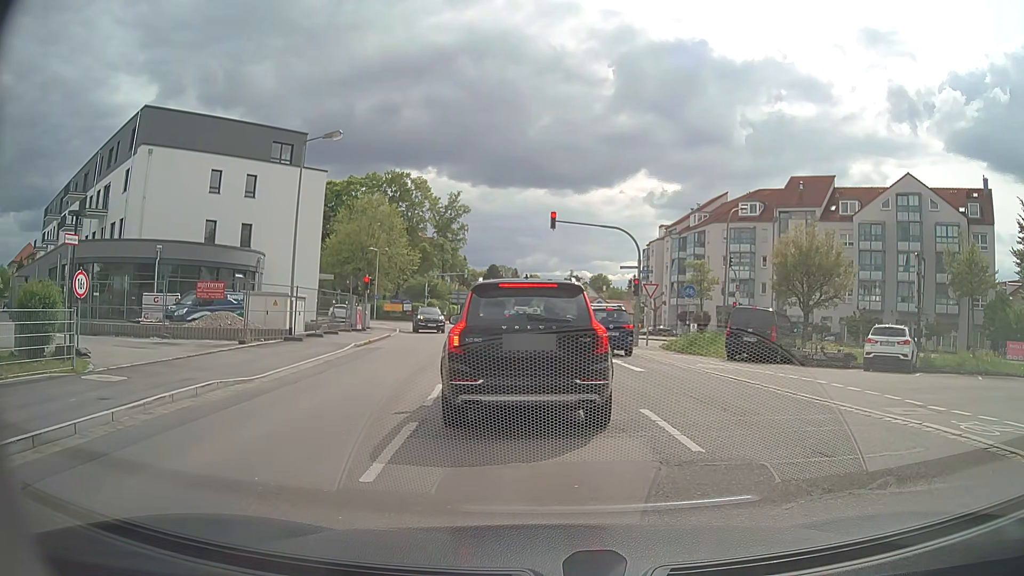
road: secondary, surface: asphalt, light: Day
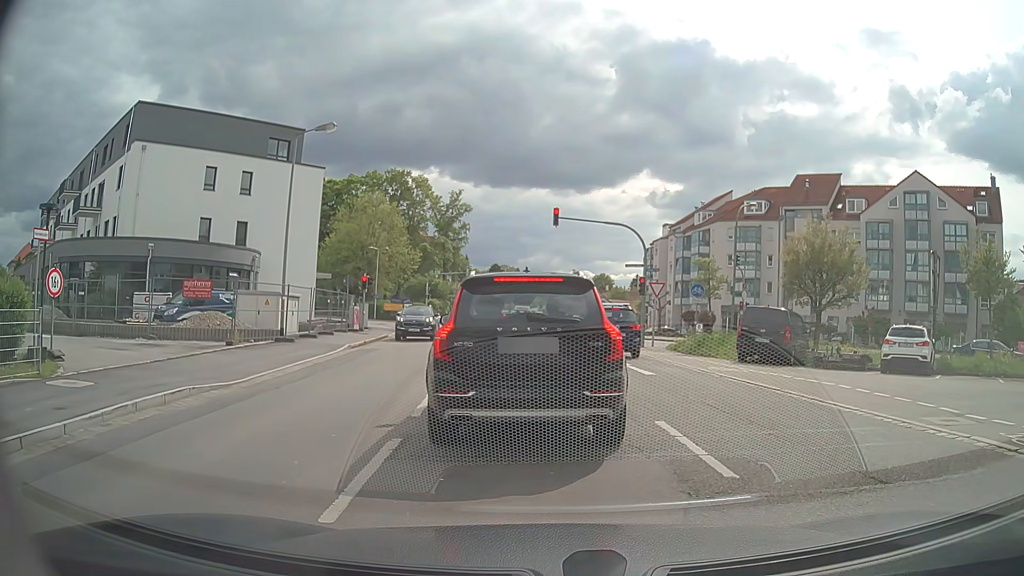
(0.0, +1.1) m; 0°
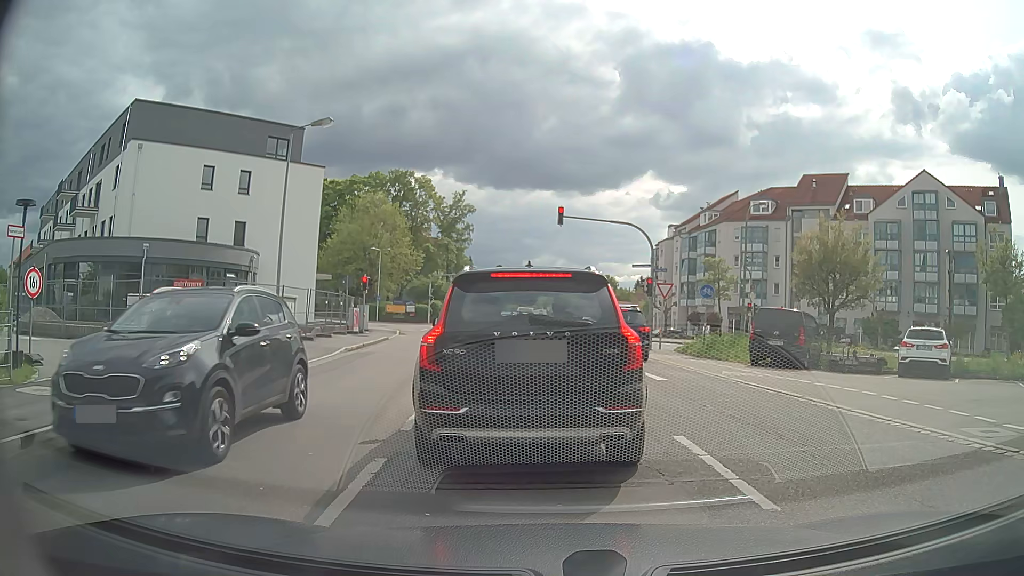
(0.0, +0.9) m; 0°
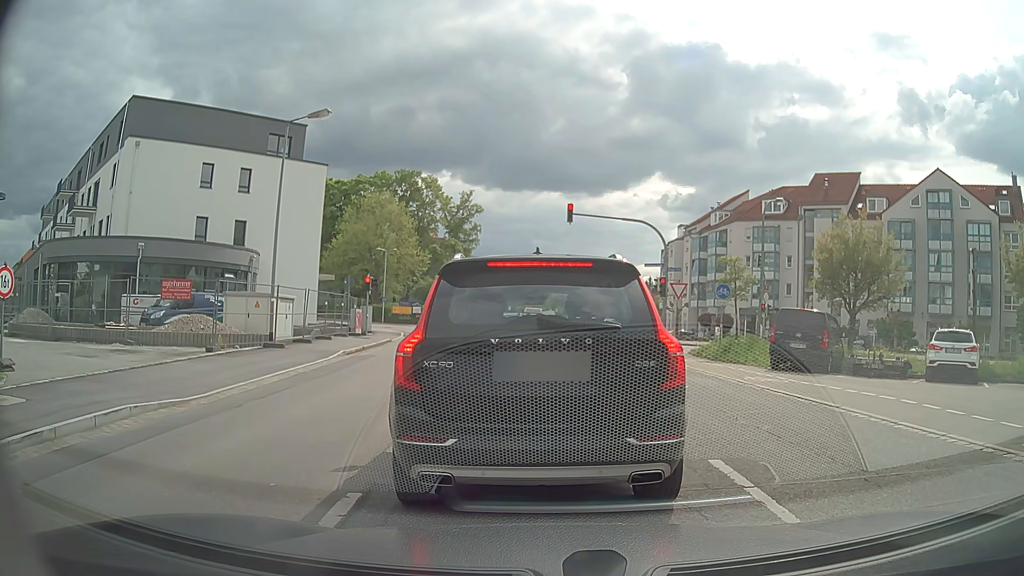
(0.0, +1.2) m; 0°
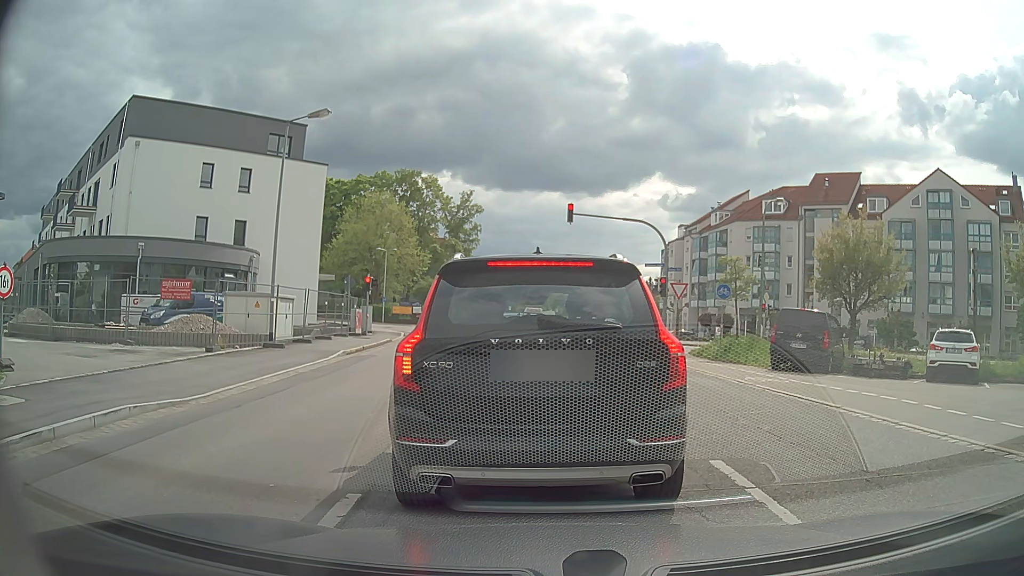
(0.0, +0.1) m; 0°
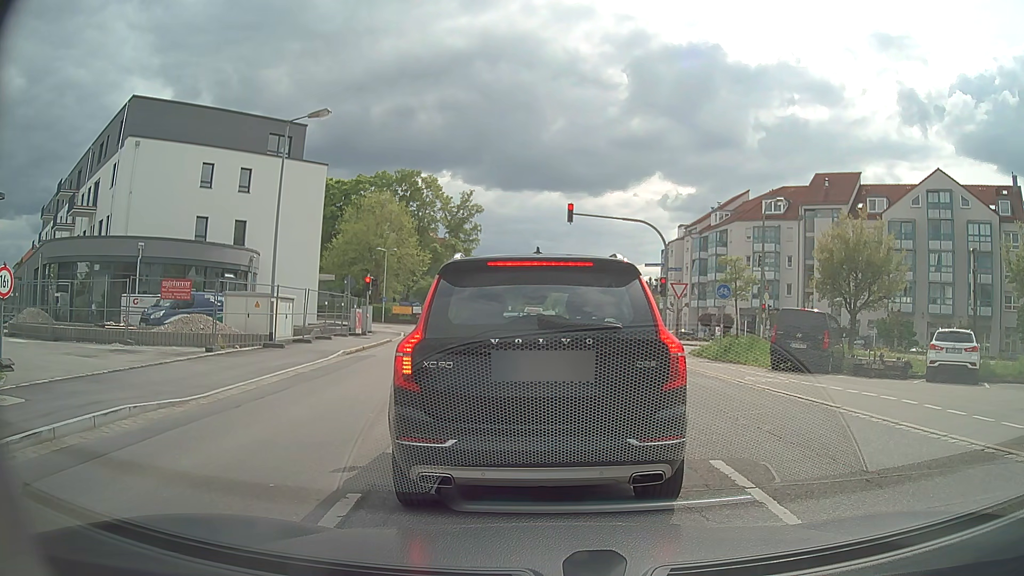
(0.0, 0.0) m; 0°
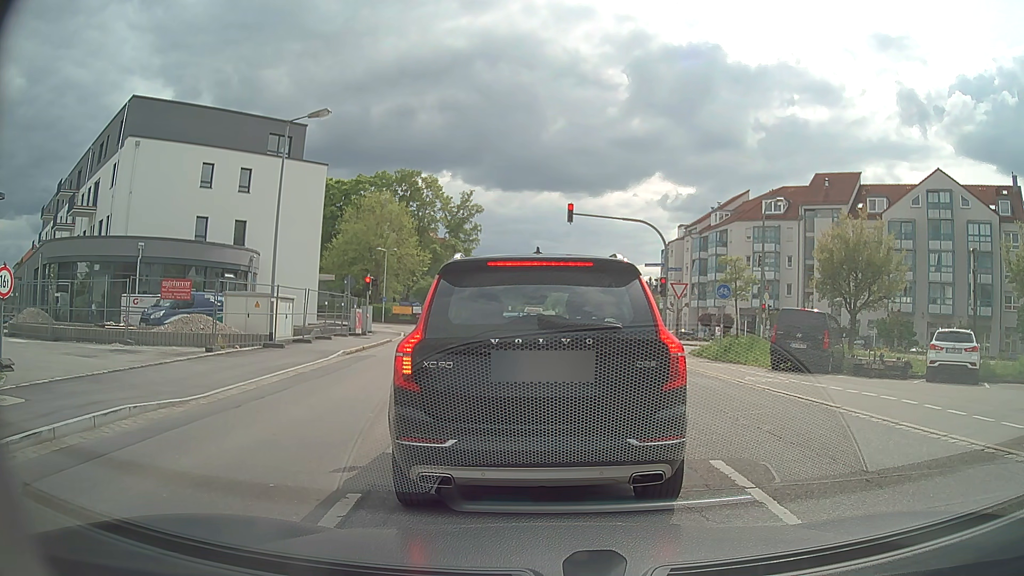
(0.0, 0.0) m; 0°
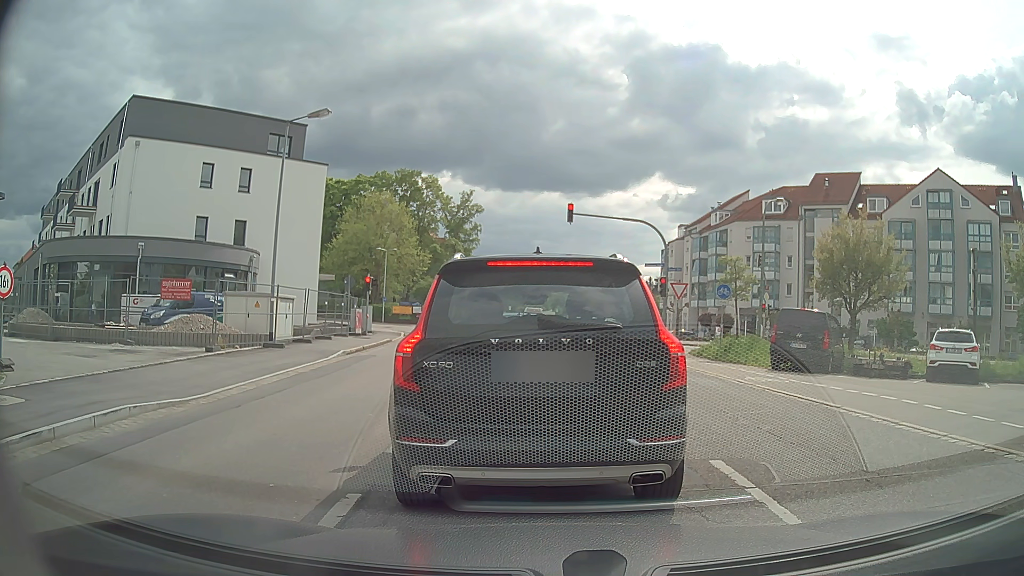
(0.0, 0.0) m; 0°
